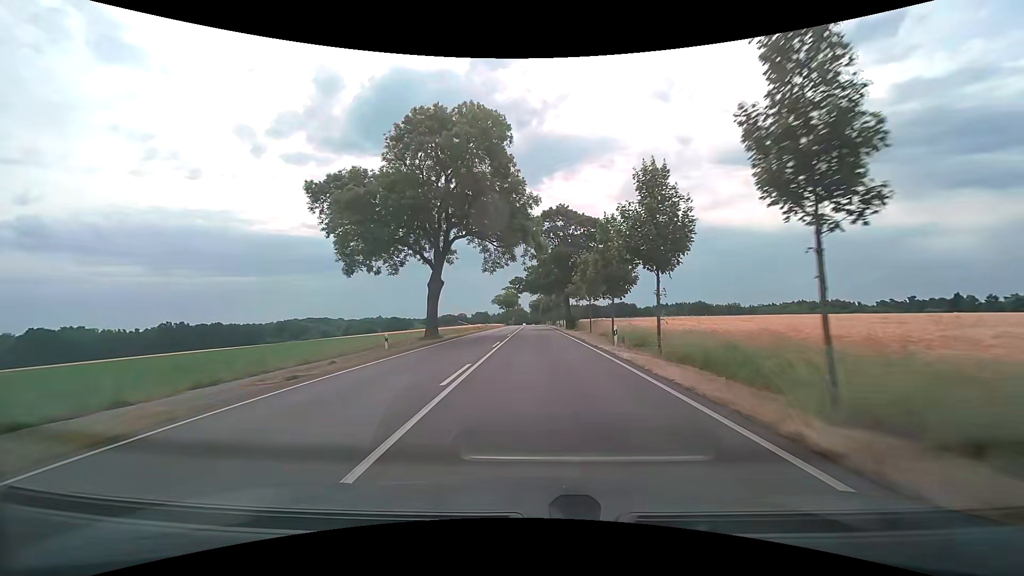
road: secondary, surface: asphalt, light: Day
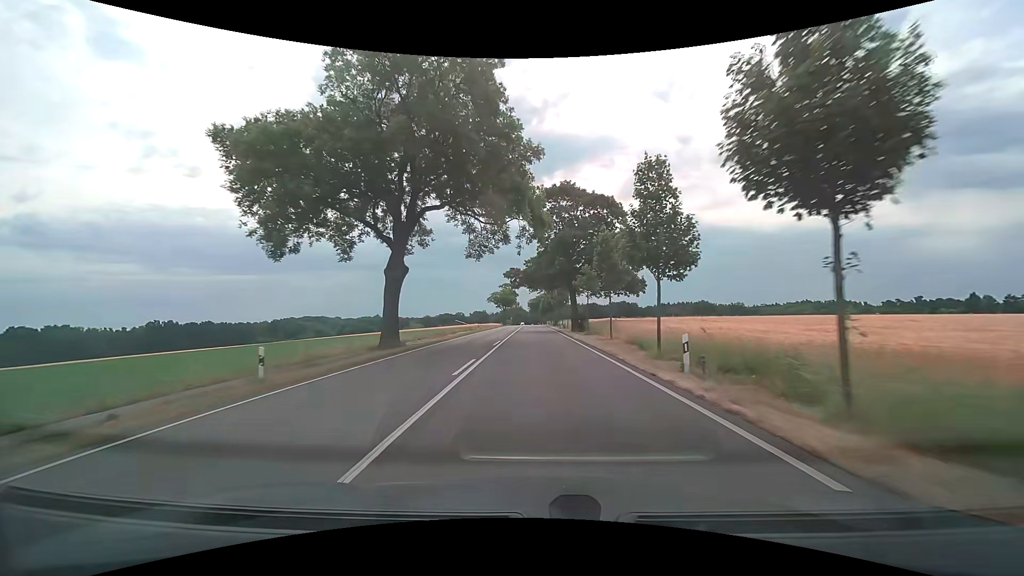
(0.0, +10.5) m; 0°
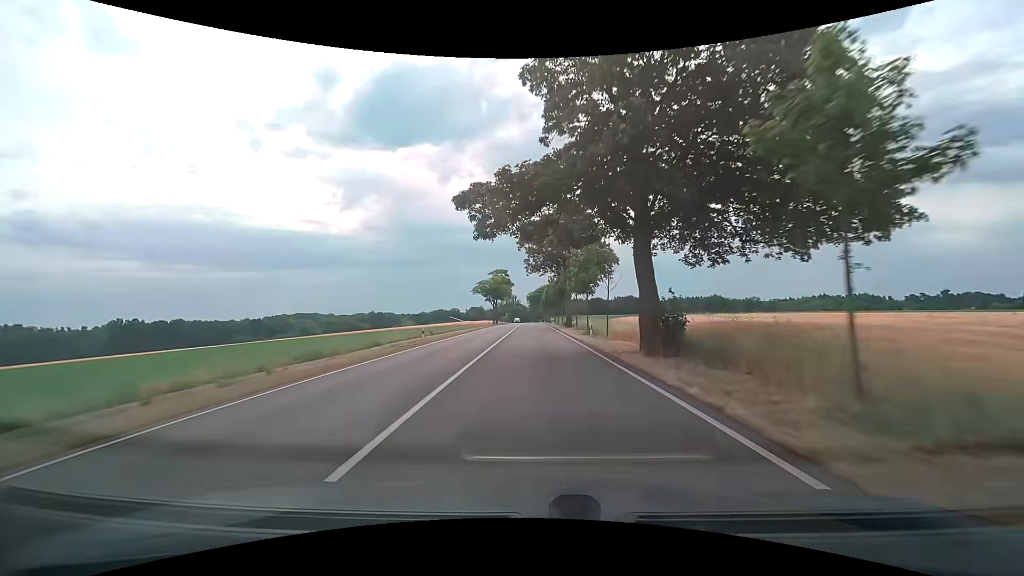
(-0.1, +31.8) m; 0°
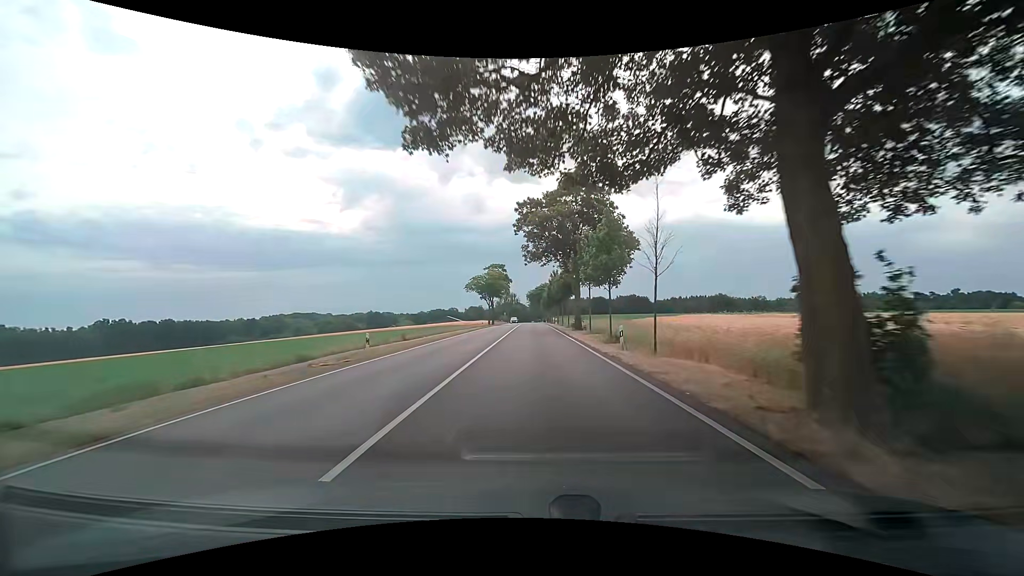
(0.0, +10.7) m; 0°
(0, +10) (0, +20) (0, +30) (0, +40) (0, +50) (0, +60) (0, +70) (0, +80) (-1, +90) (-1, +100) m
